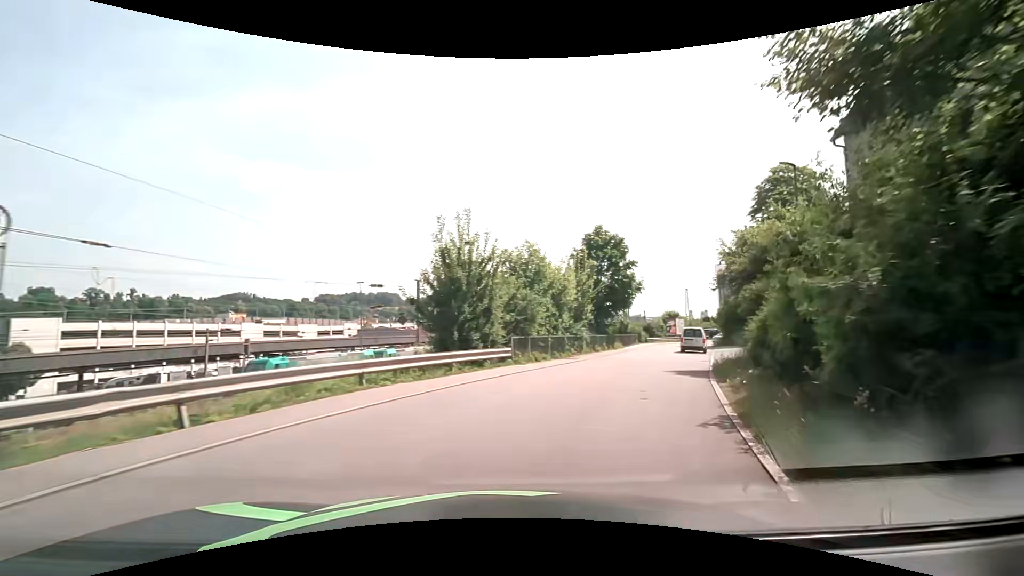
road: residential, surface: asphalt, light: Day
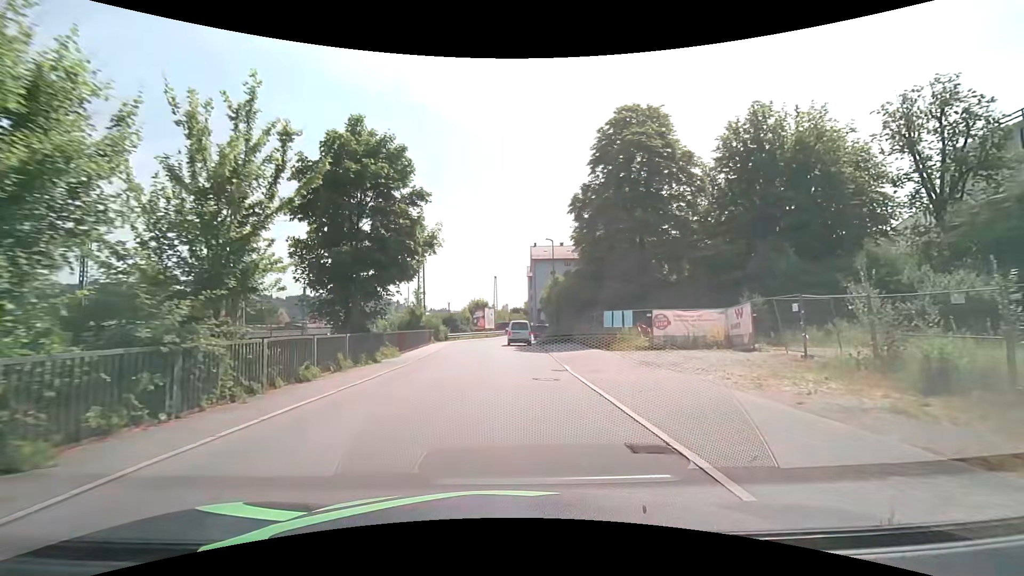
(+5.0, +19.8) m; +22°
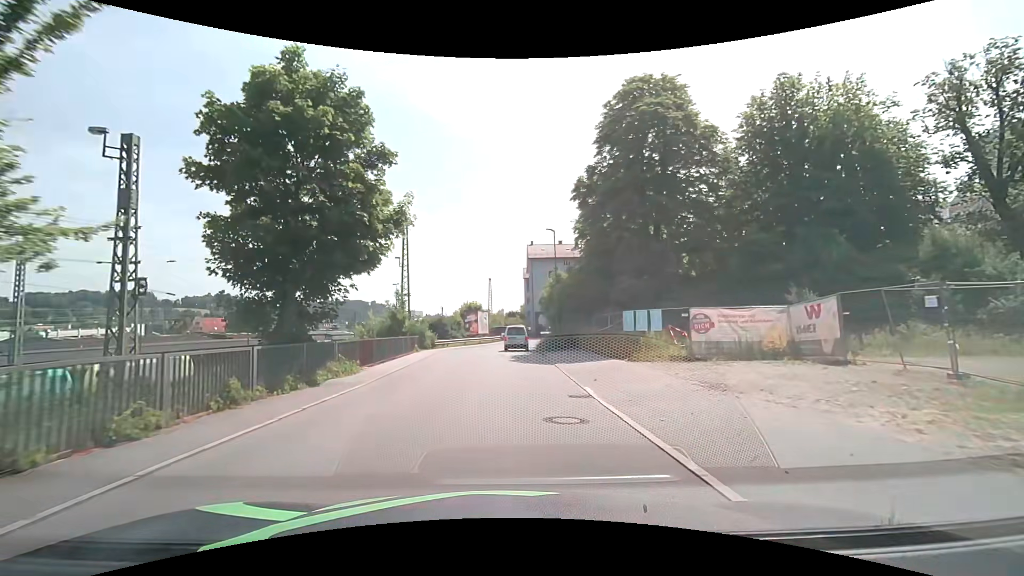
(-0.1, +5.6) m; 0°
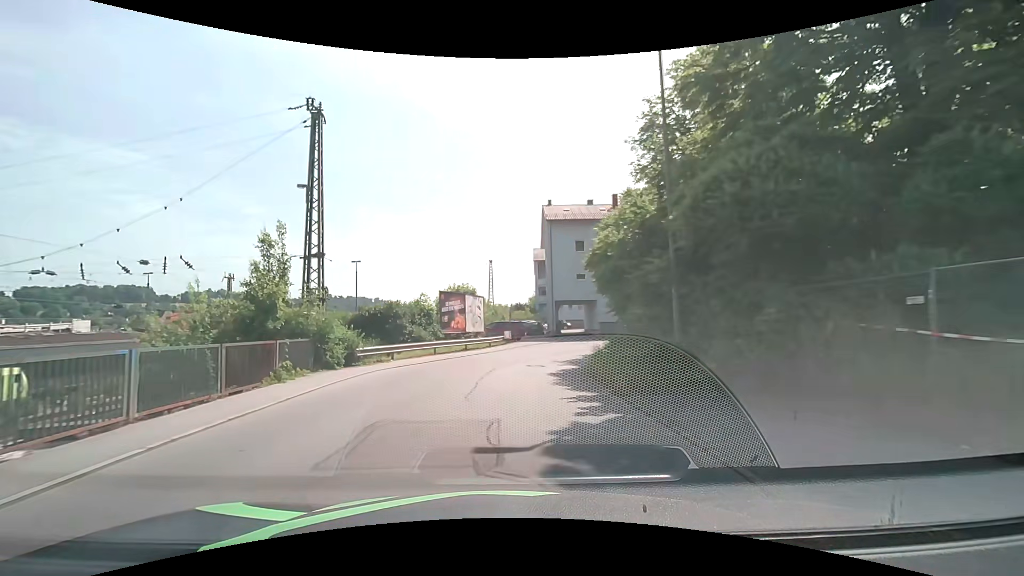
(-0.2, +22.4) m; -1°
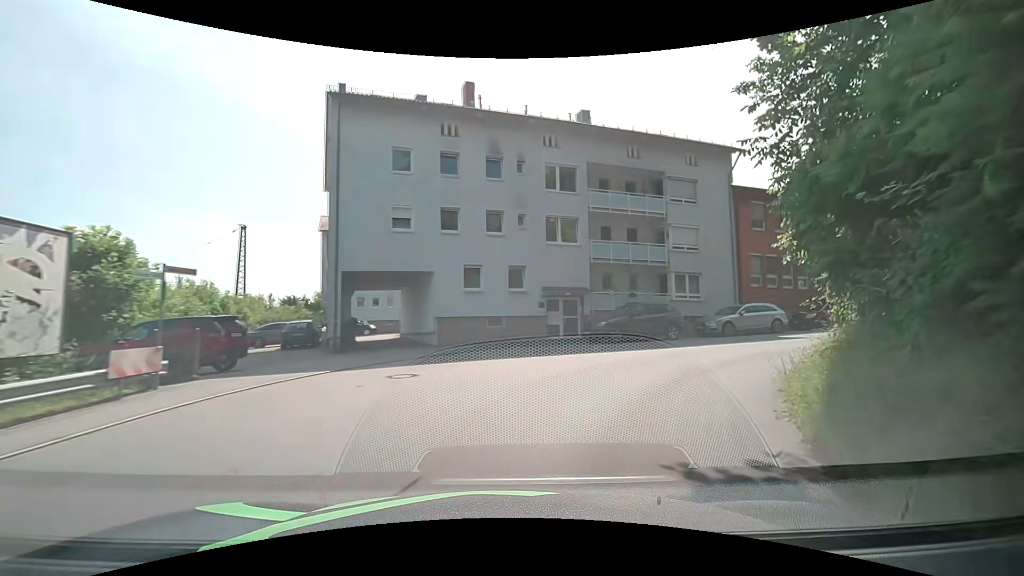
(+2.5, +23.8) m; +22°
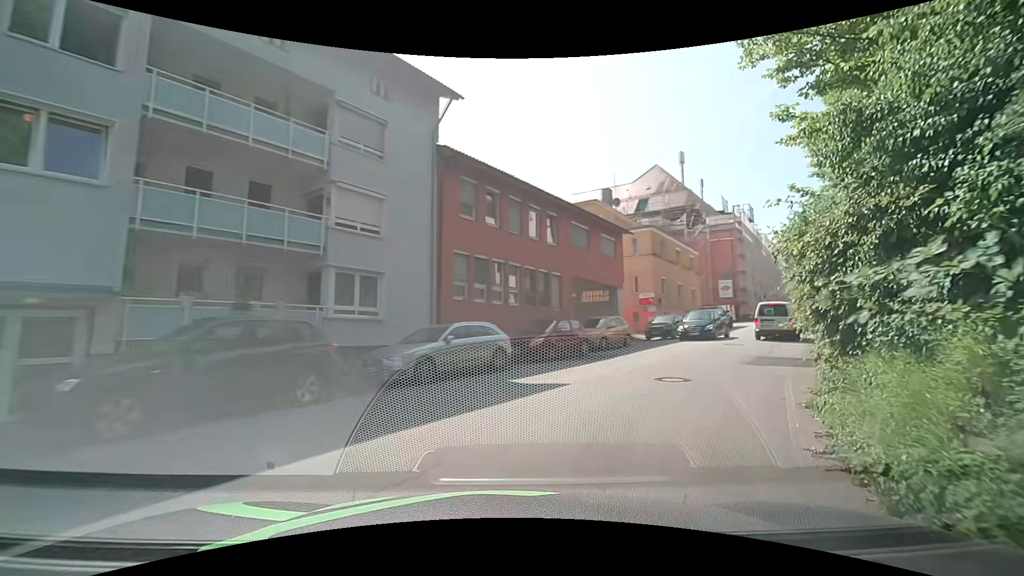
(+3.7, +12.1) m; +35°
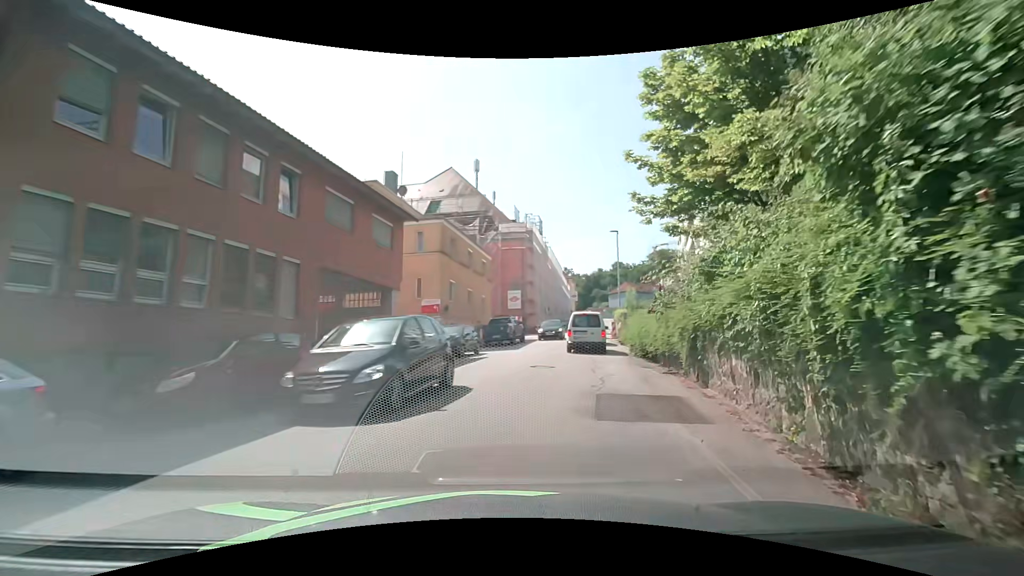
(+1.8, +7.8) m; +25°
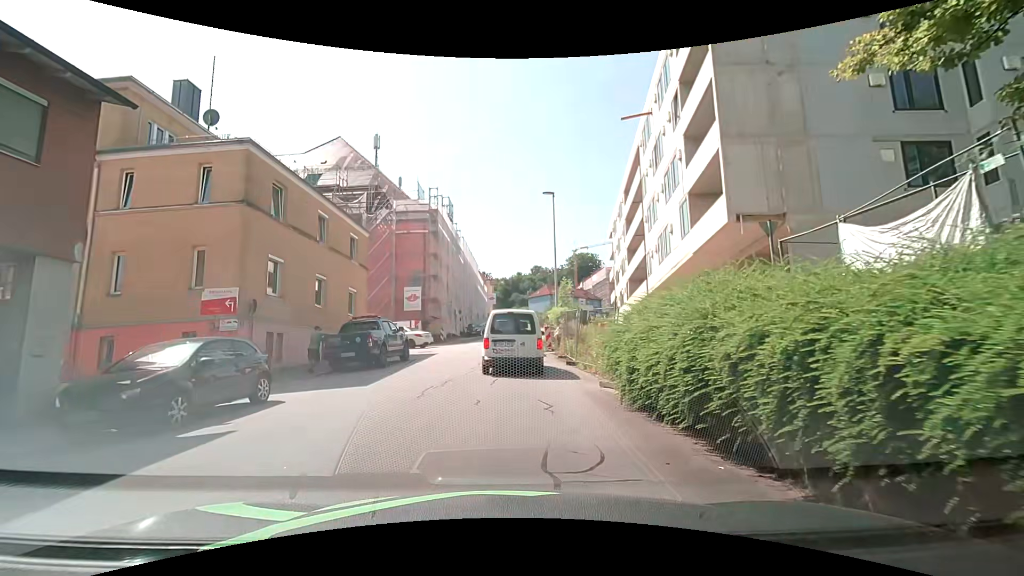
(+1.4, +12.7) m; +7°
